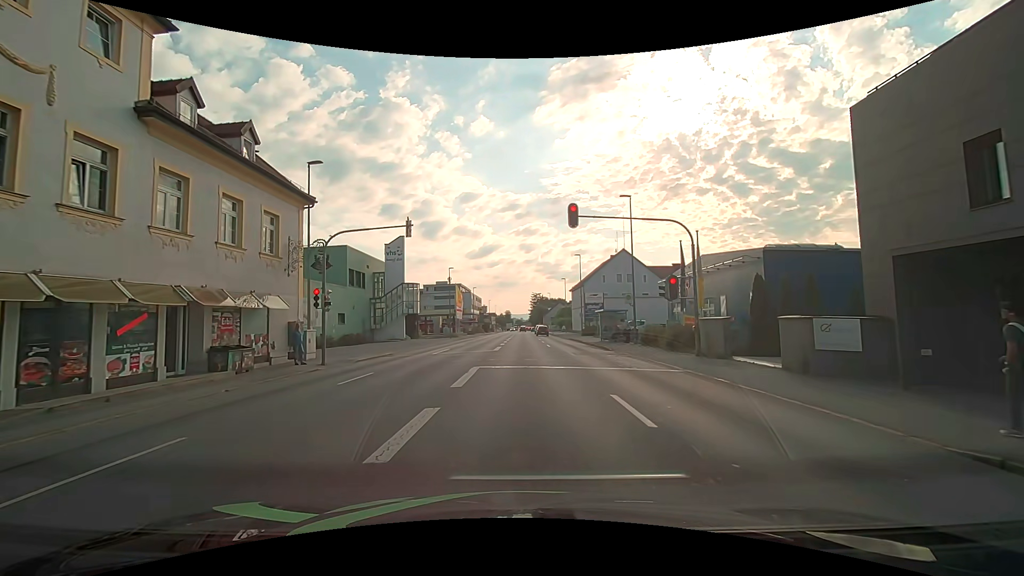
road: tertiary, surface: asphalt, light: Day
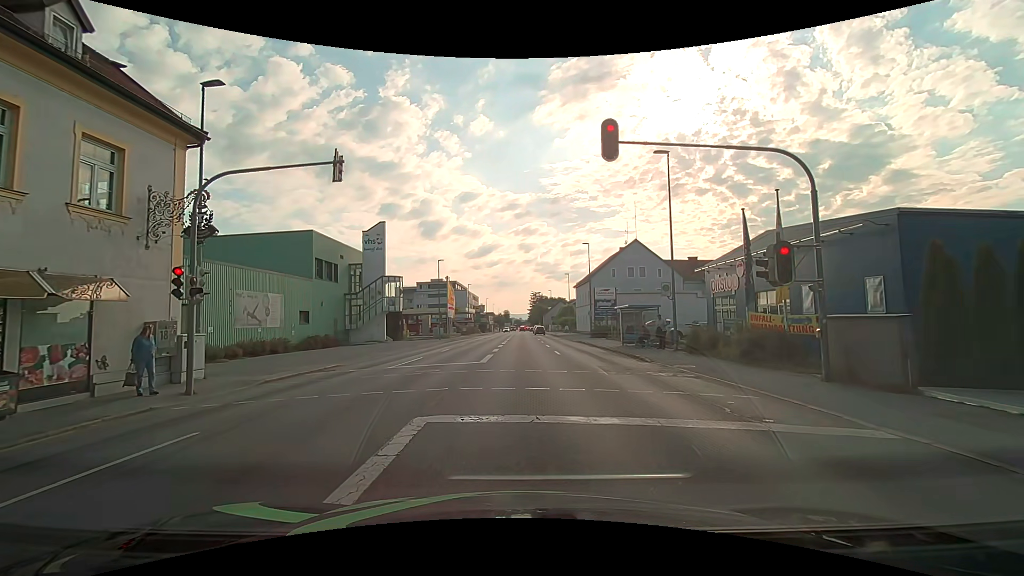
(0.0, +8.5) m; +1°
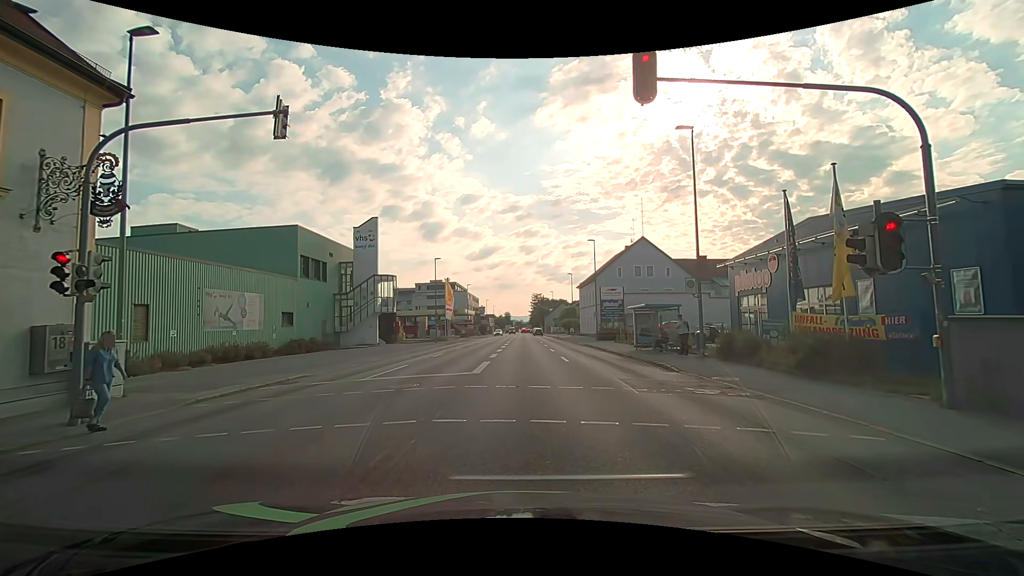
(0.0, +3.2) m; -1°
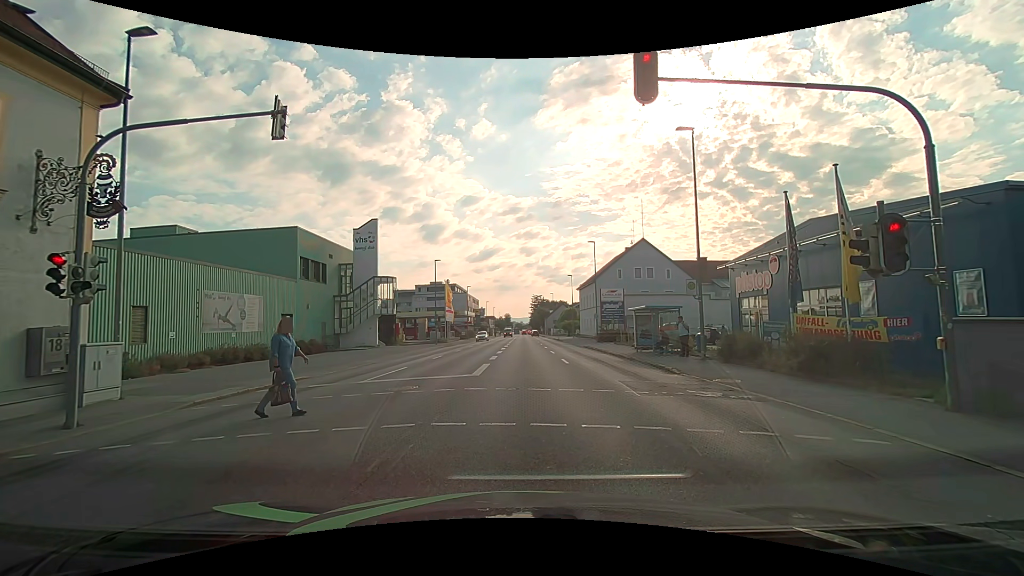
(0.0, +0.2) m; 0°
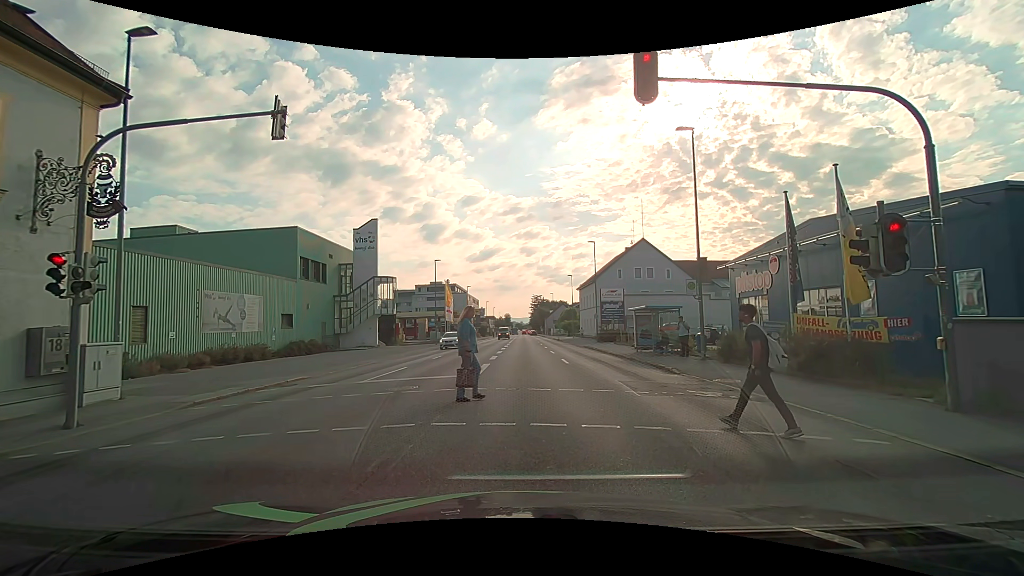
(0.0, 0.0) m; 0°
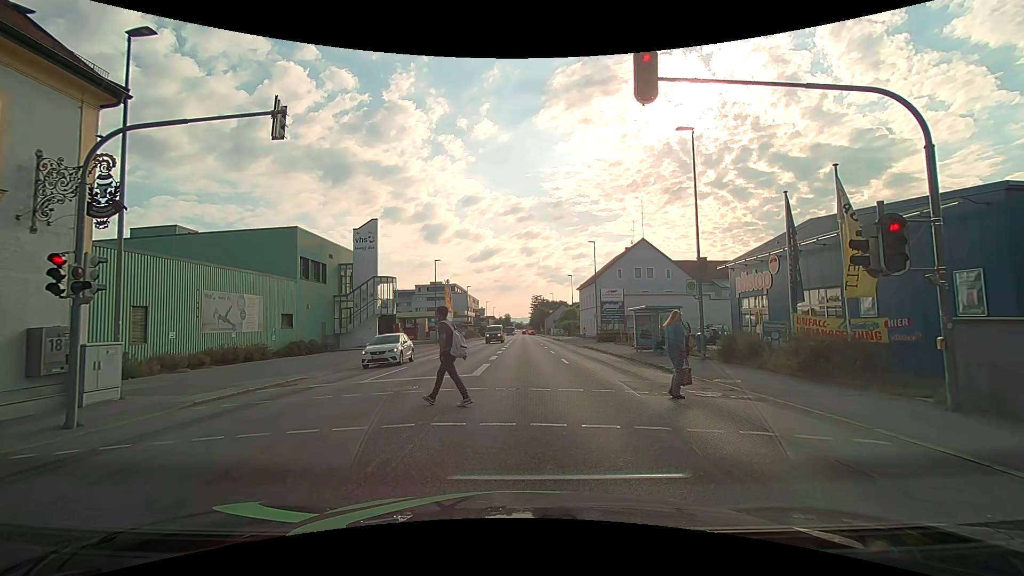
(0.0, 0.0) m; 0°
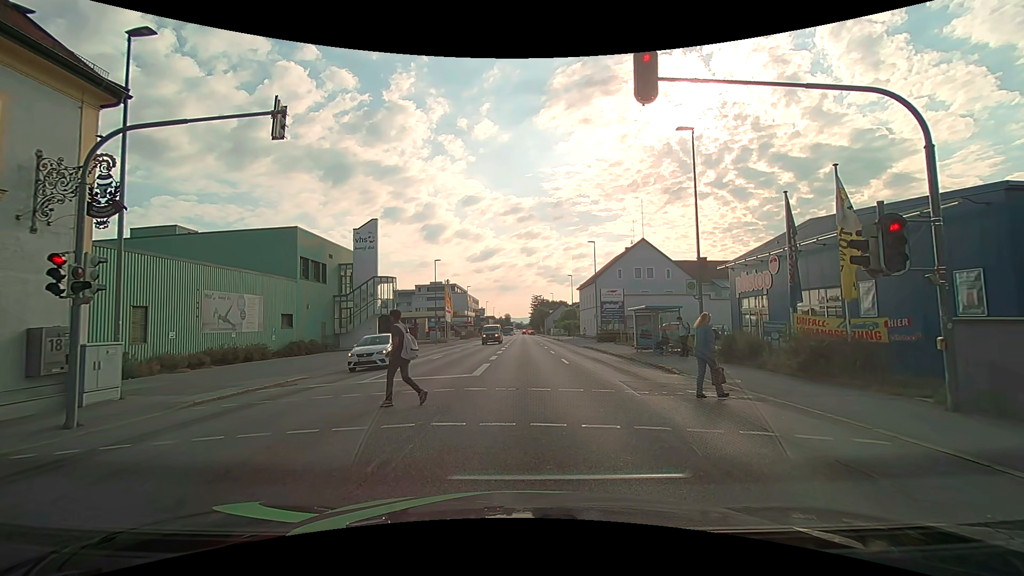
(0.0, 0.0) m; 0°
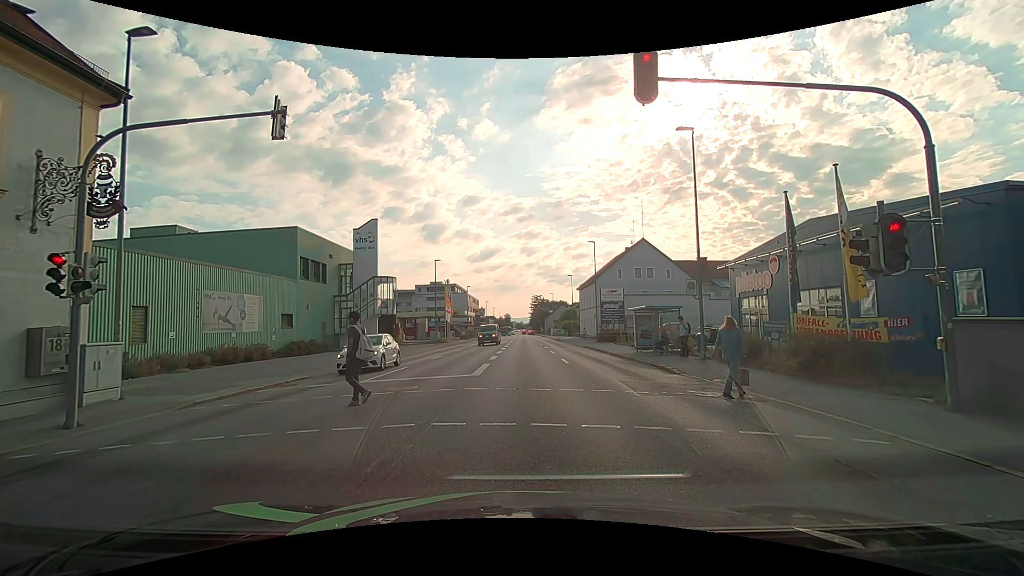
(0.0, 0.0) m; 0°
(0, +10) (0, +20) (0, +30) (+1, +40) (+1, +50) (+1, +60) (+1, +70) (+1, +80) (+1, +90) (+1, +100) m
